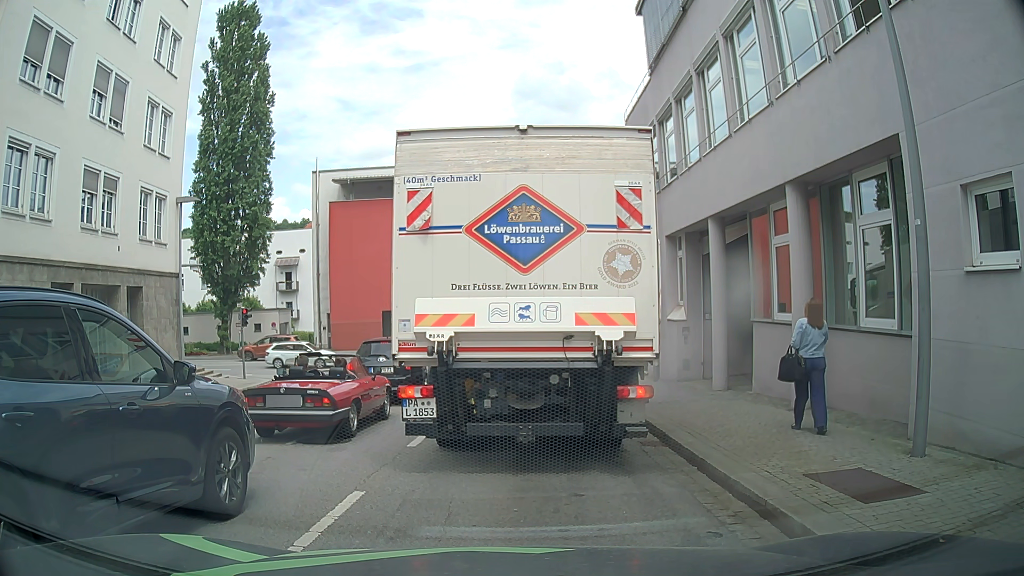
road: tertiary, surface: asphalt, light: Day
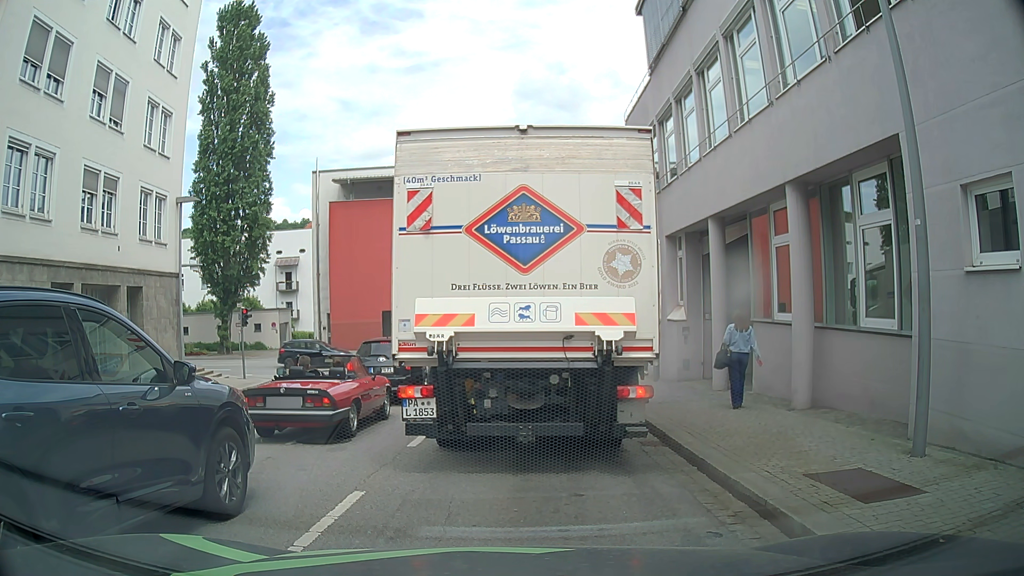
(0.0, 0.0) m; 0°
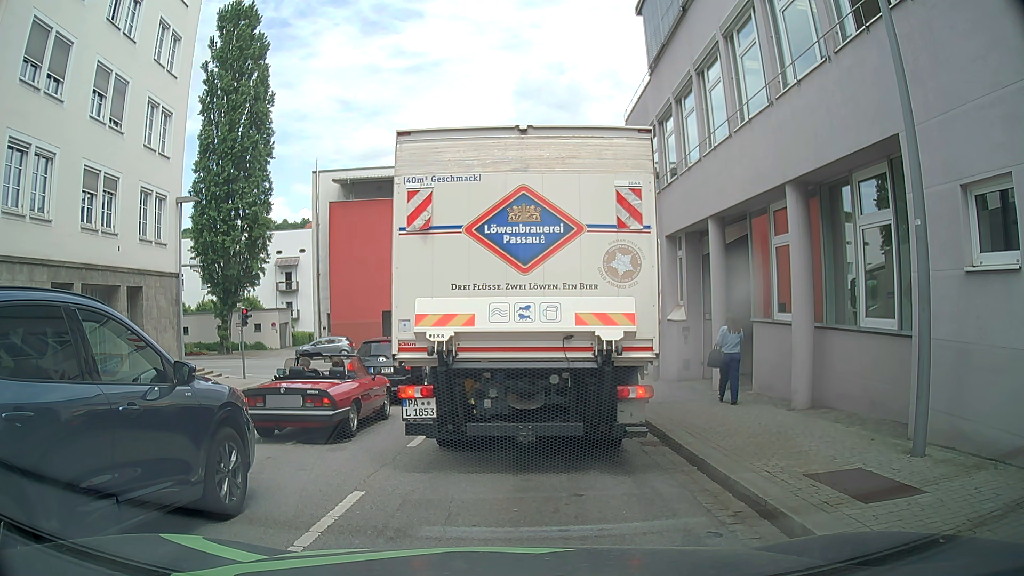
(0.0, 0.0) m; 0°
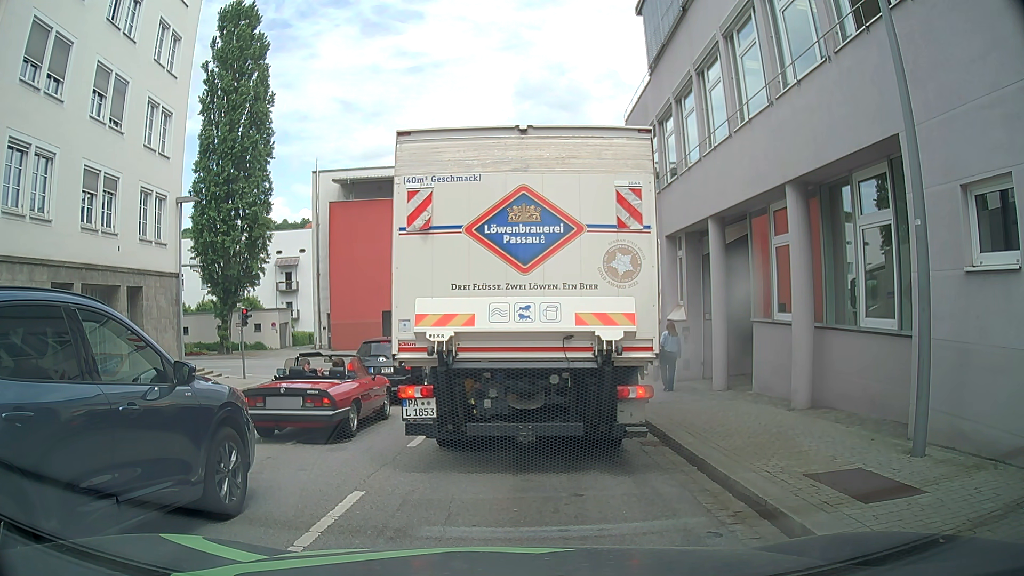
(0.0, 0.0) m; 0°
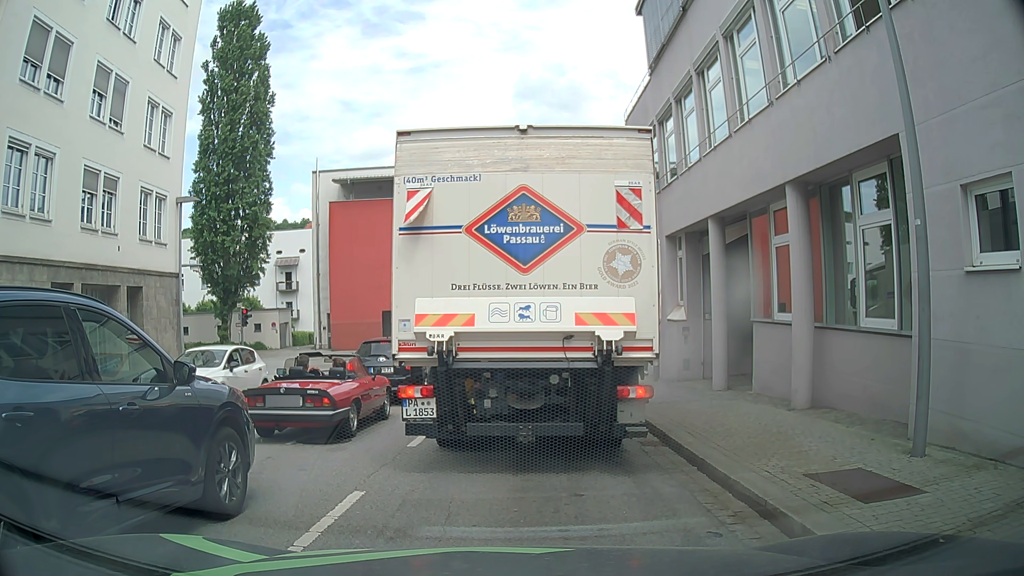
(0.0, 0.0) m; 0°
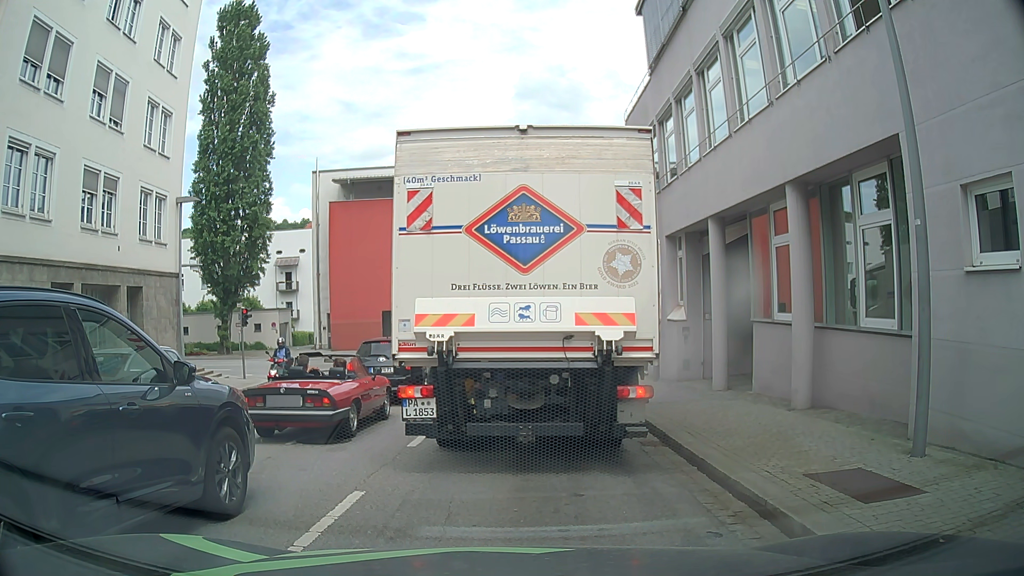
(0.0, 0.0) m; 0°
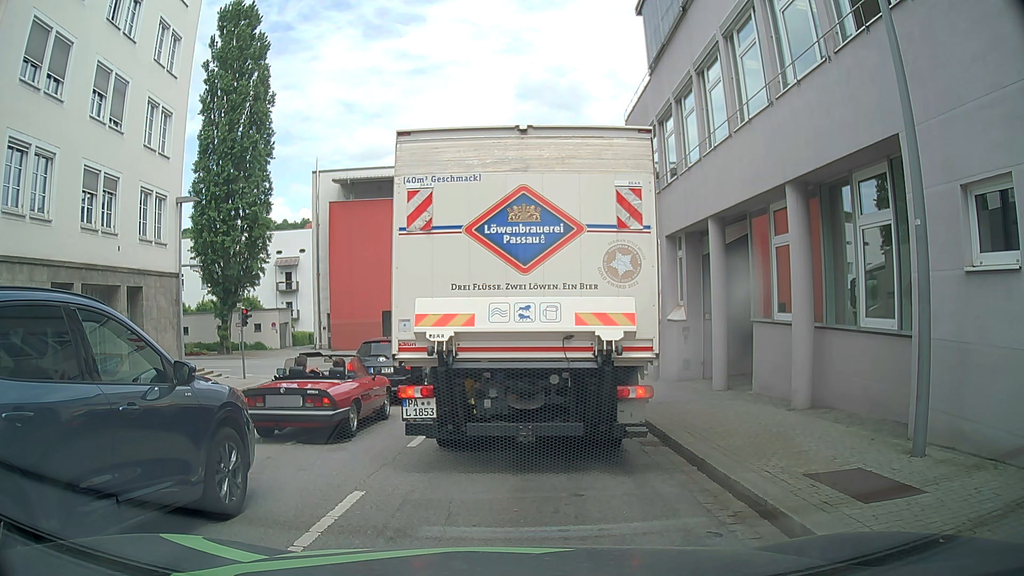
(0.0, 0.0) m; 0°
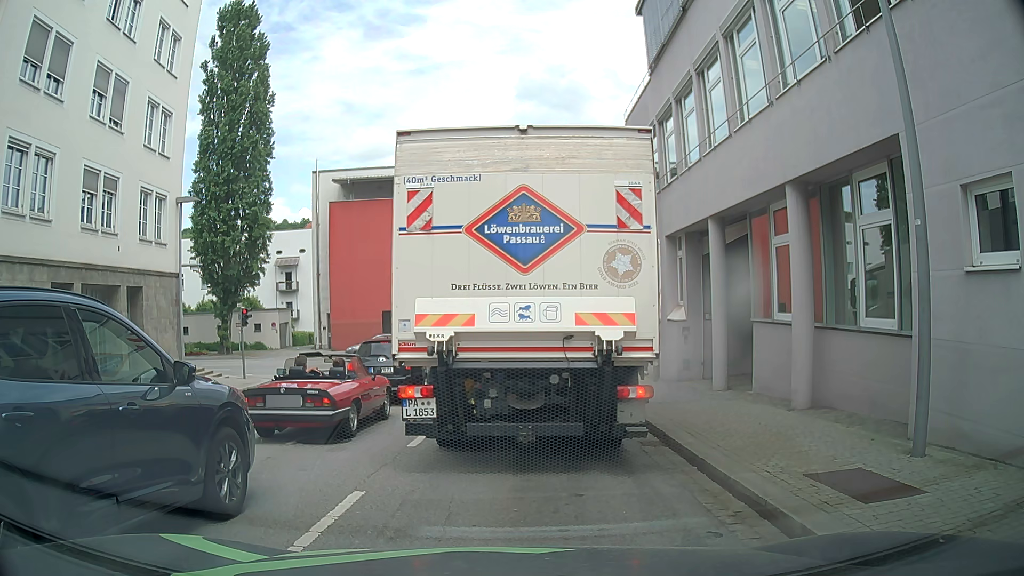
(0.0, 0.0) m; 0°
